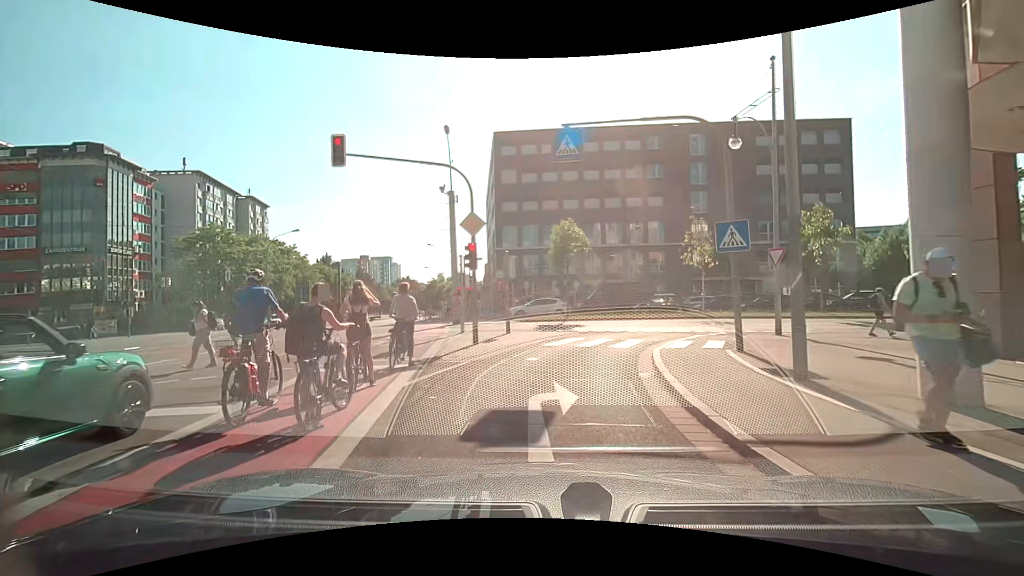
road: secondary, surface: asphalt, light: Day
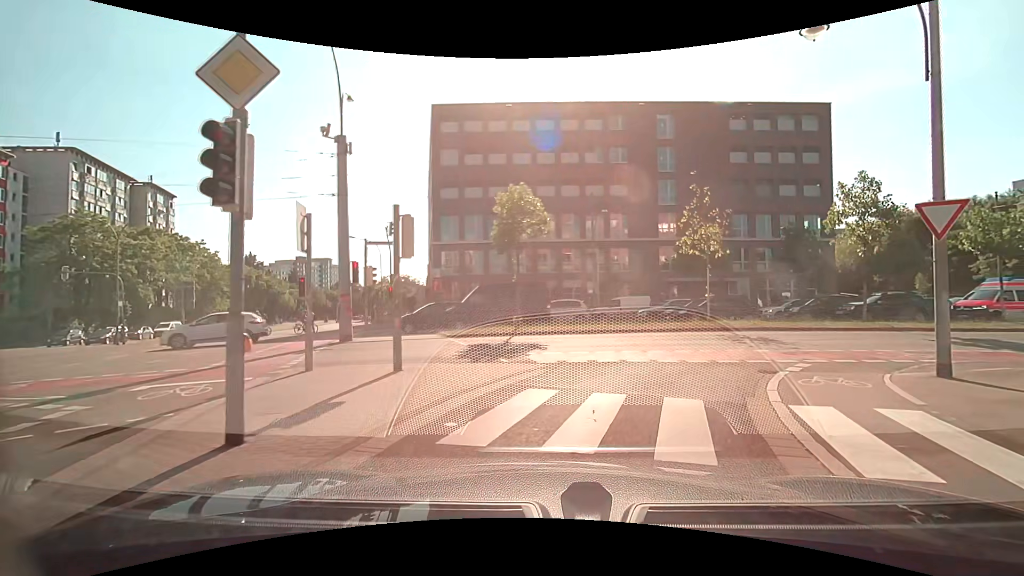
(+0.5, +10.1) m; +8°
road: secondary_link
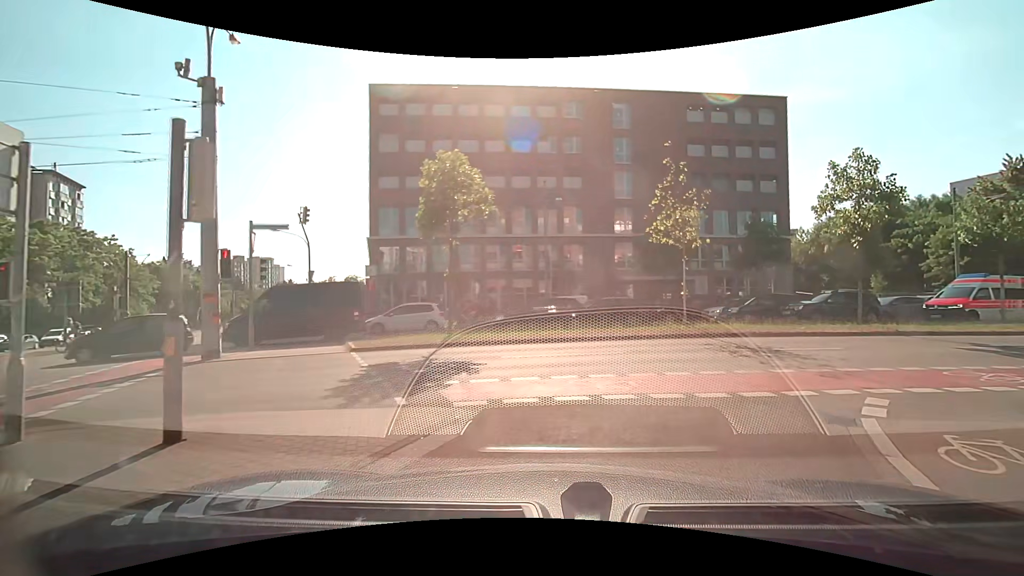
(+0.2, +4.6) m; +5°
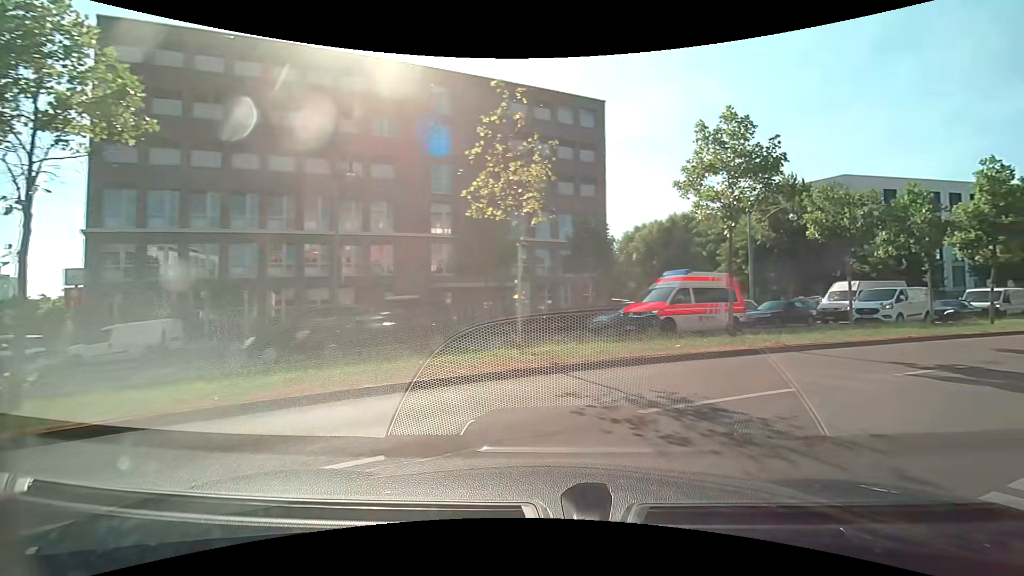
(+1.0, +7.8) m; +21°
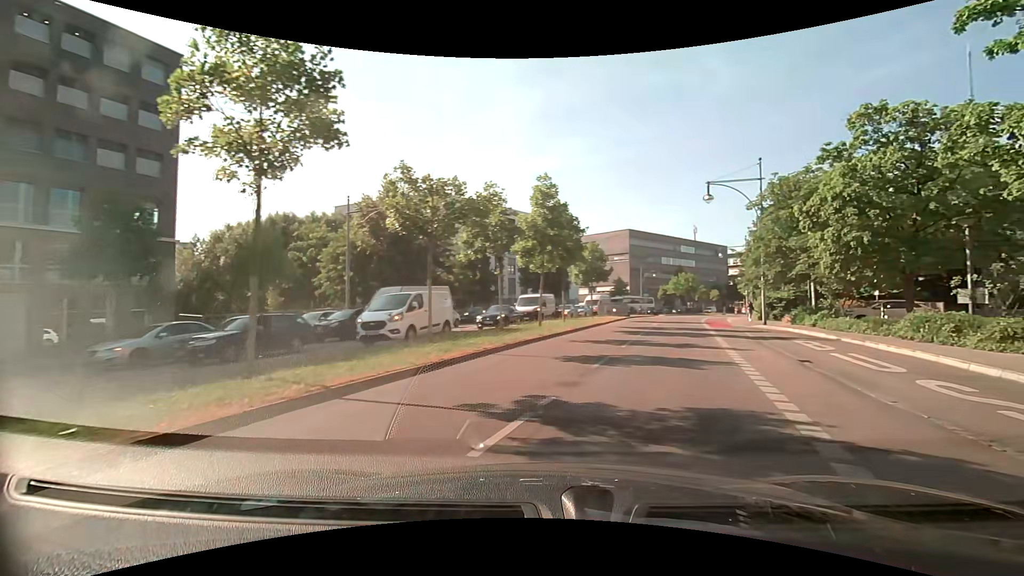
(+2.5, +6.3) m; +43°
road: primary
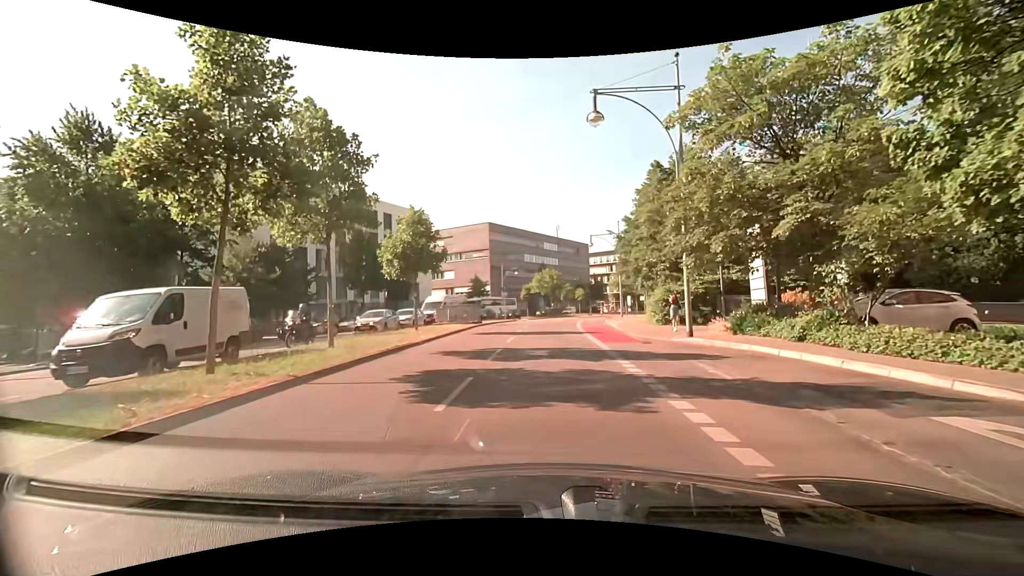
(+2.9, +15.7) m; +13°
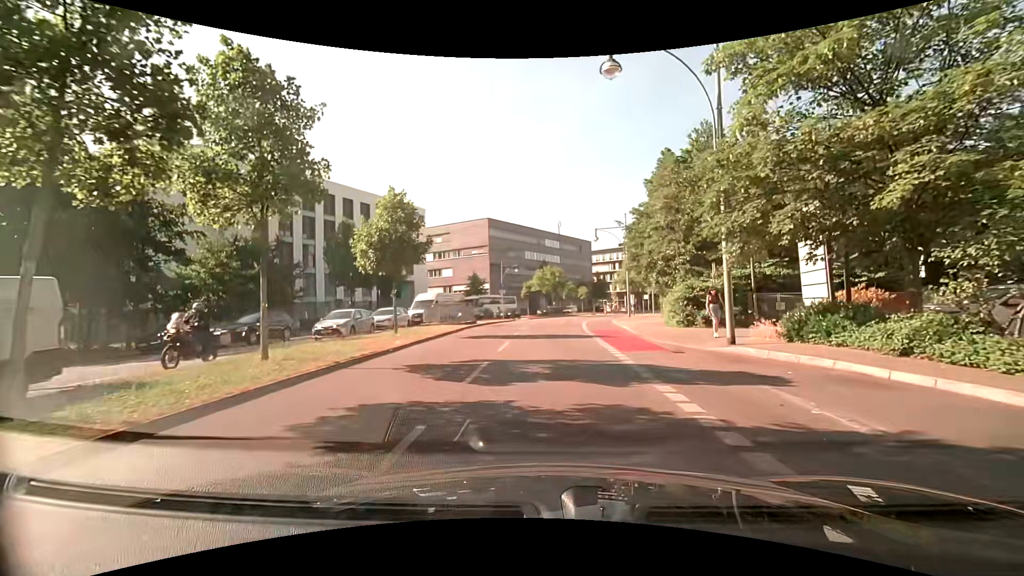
(0.0, +3.8) m; 0°
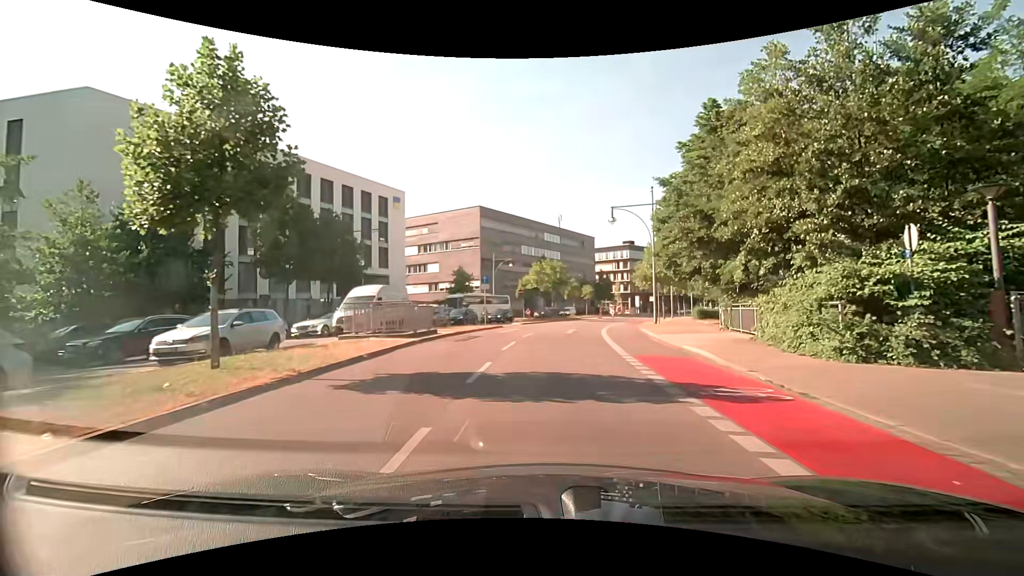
(-0.1, +12.3) m; -1°
(0, +10) (+1, +20) (+2, +30) (+4, +40) (+7, +49) (+9, +59) (+13, +68) (+16, +78) (+20, +87) (+25, +96) m
